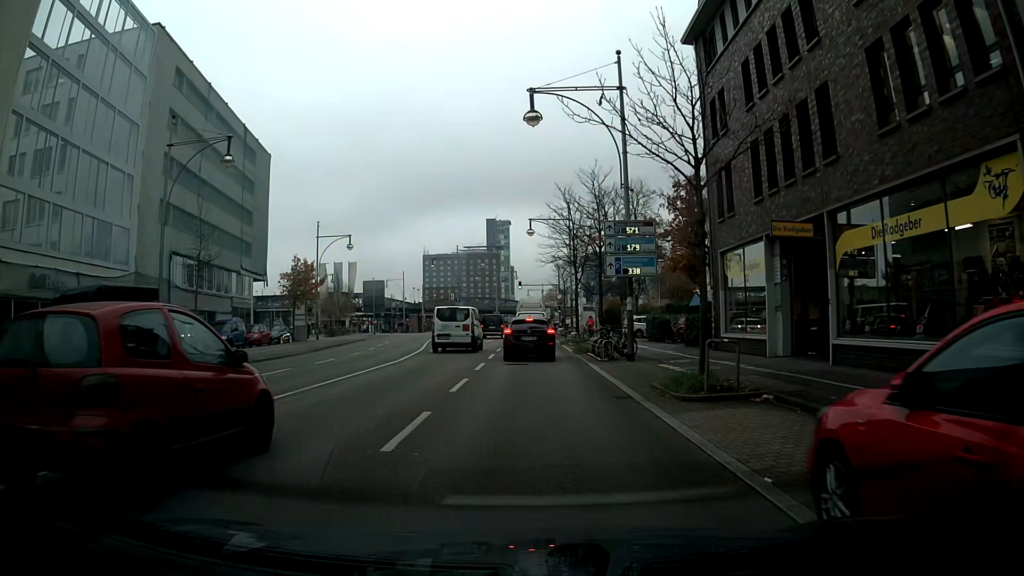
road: primary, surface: asphalt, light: Day
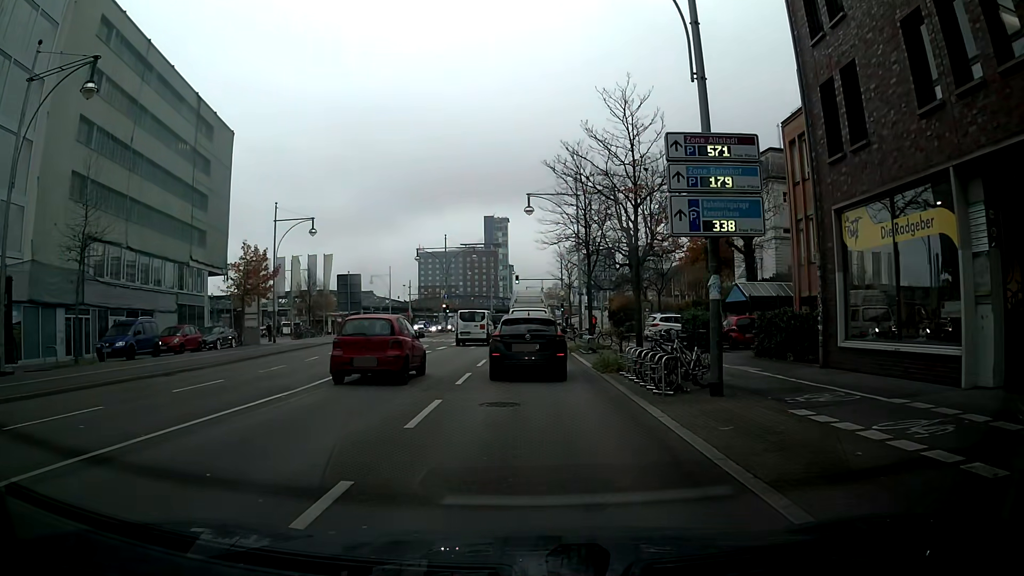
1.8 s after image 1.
(0.0, +10.1) m; 0°
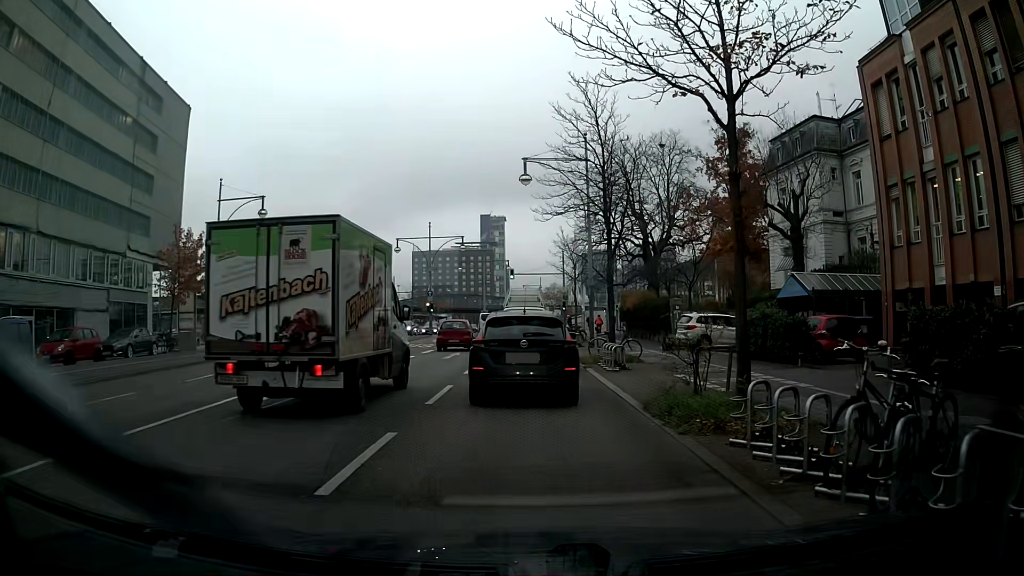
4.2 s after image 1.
(-0.1, +9.3) m; -1°
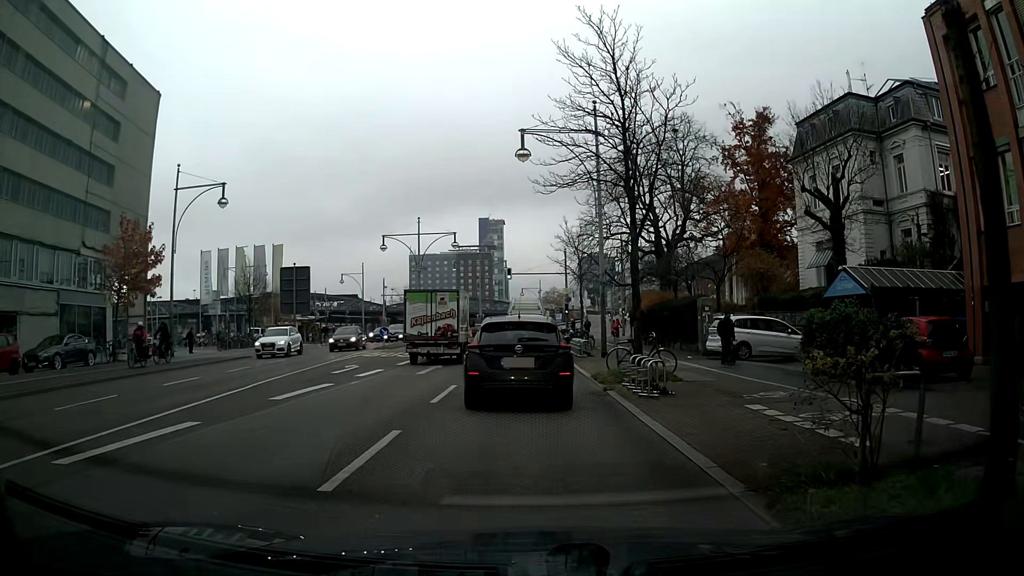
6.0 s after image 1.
(+0.1, +5.7) m; +1°
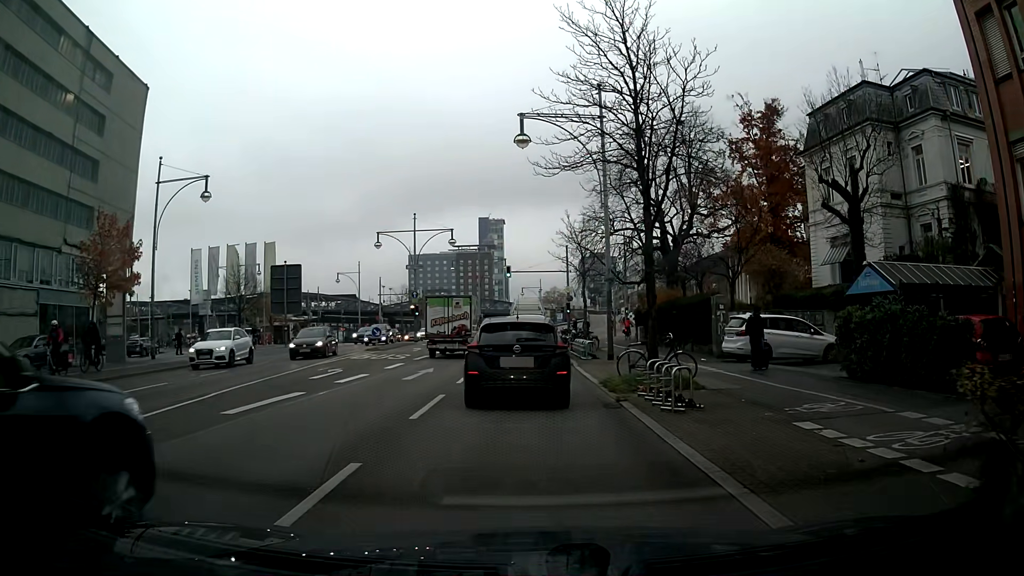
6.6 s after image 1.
(0.0, +2.2) m; 0°
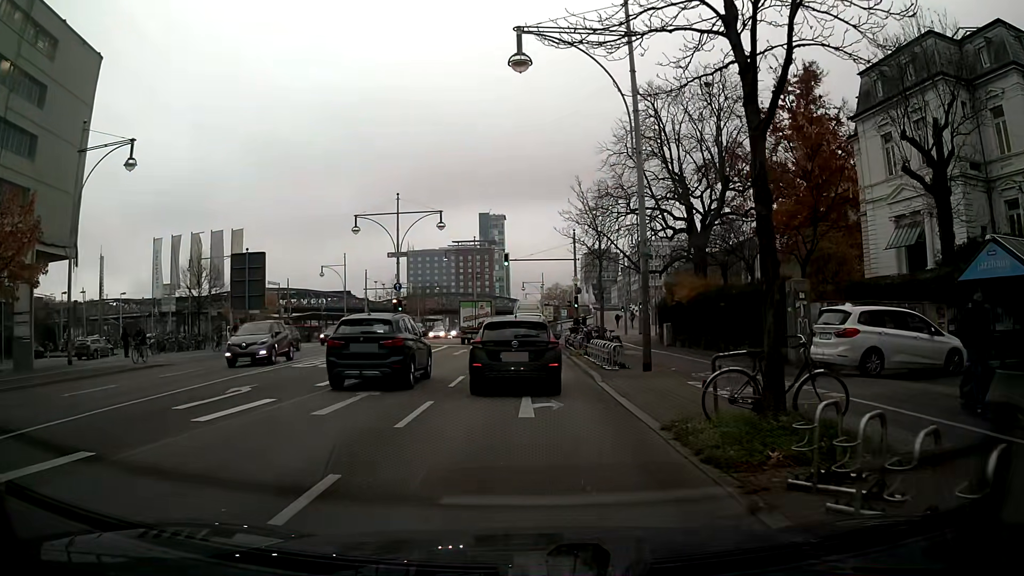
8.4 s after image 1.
(0.0, +7.7) m; 0°
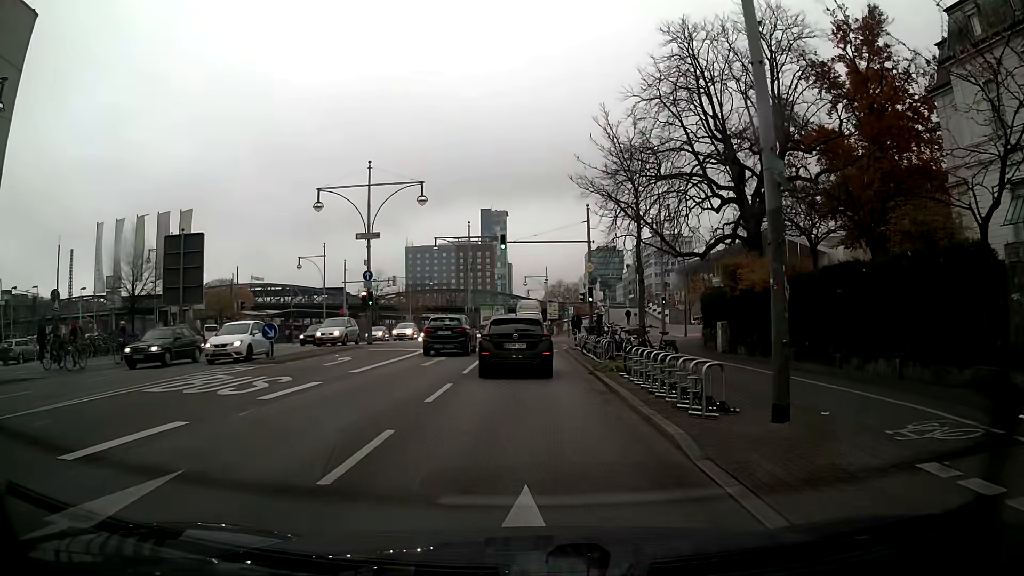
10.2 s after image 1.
(0.0, +9.5) m; 0°
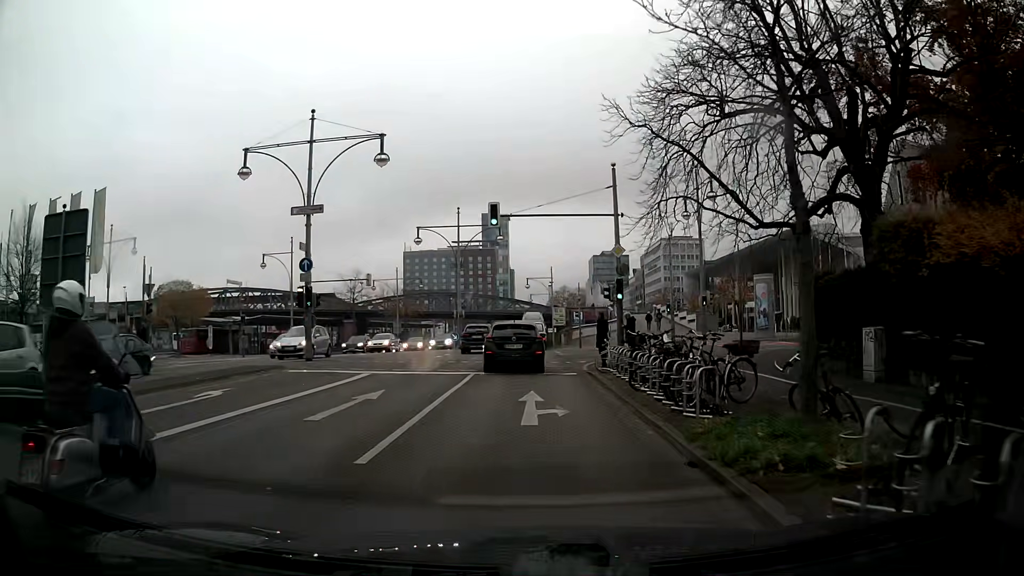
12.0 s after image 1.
(0.0, +11.2) m; 0°
(0, +10) (0, +20) (0, +30) (0, +40) (0, +50) (0, +60) (0, +70) (0, +80) (0, +90) (0, +100) m
